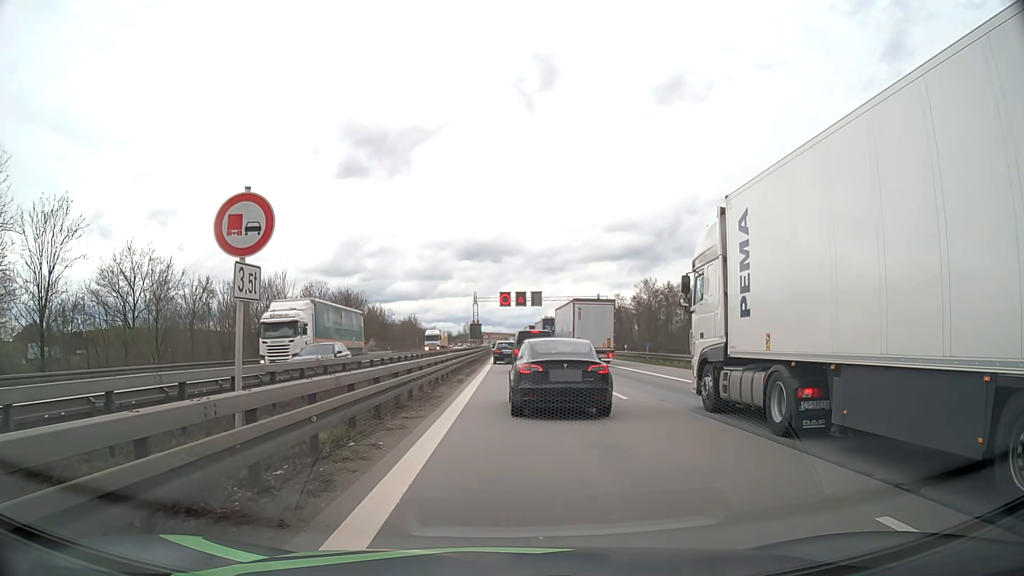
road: motorway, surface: asphalt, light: Day
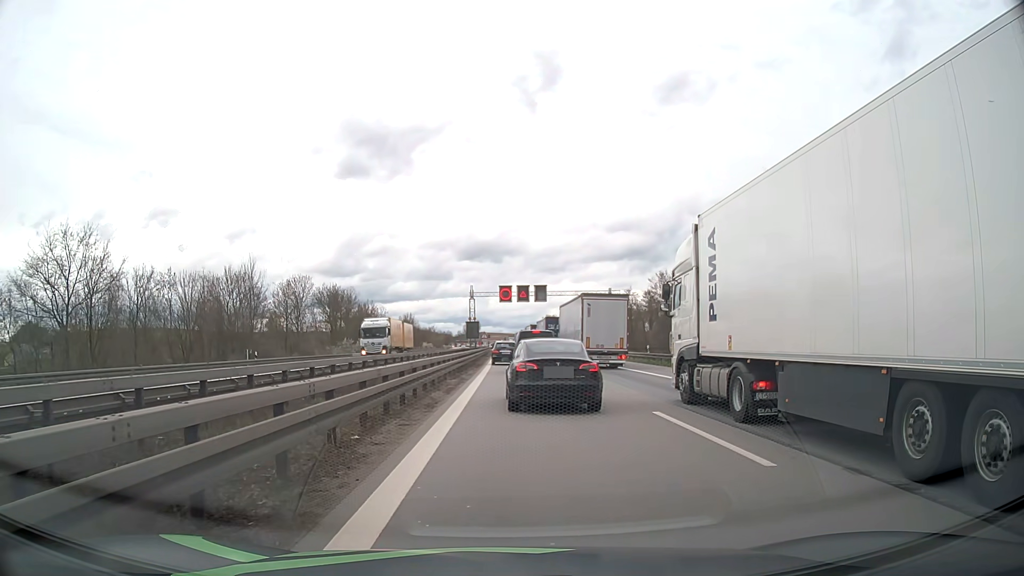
(0.0, +9.4) m; 0°
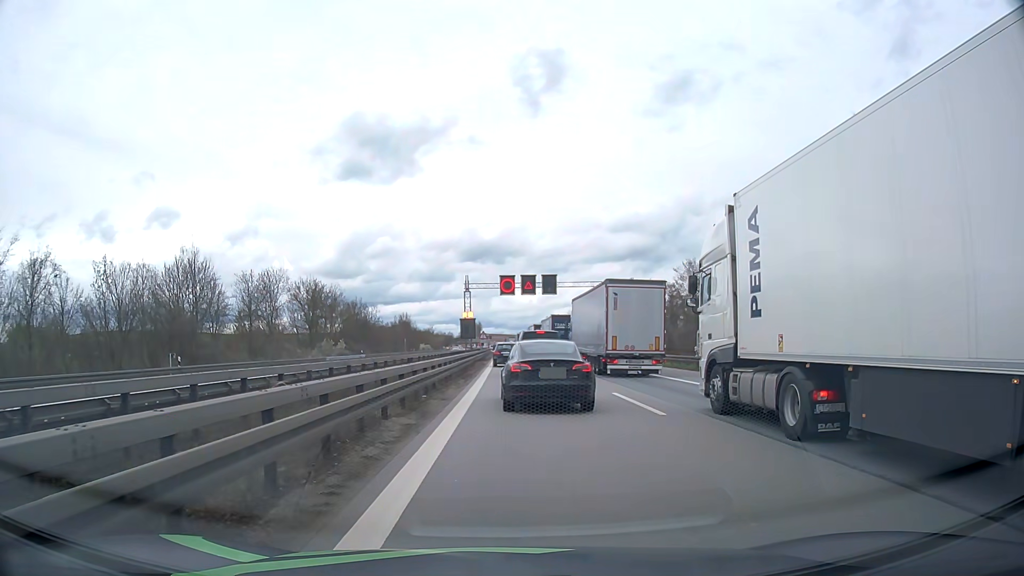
(-0.1, +12.6) m; 0°
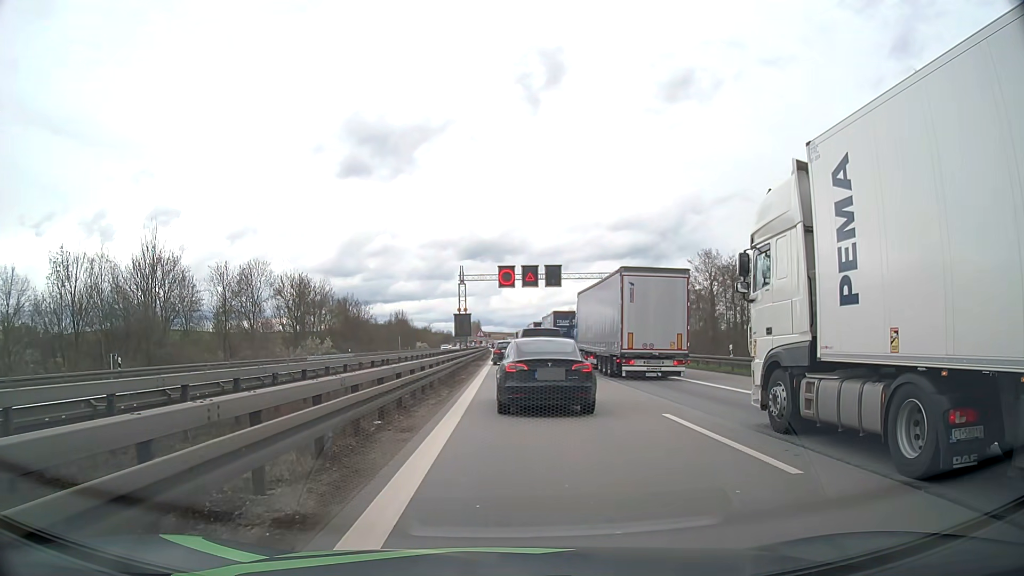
(0.0, +6.3) m; 0°
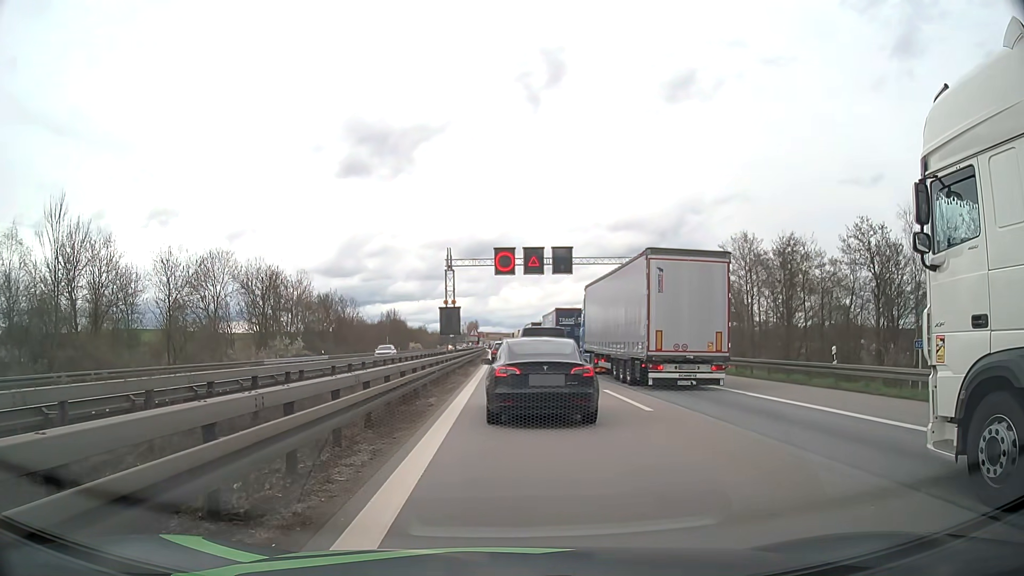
(0.0, +10.9) m; 0°
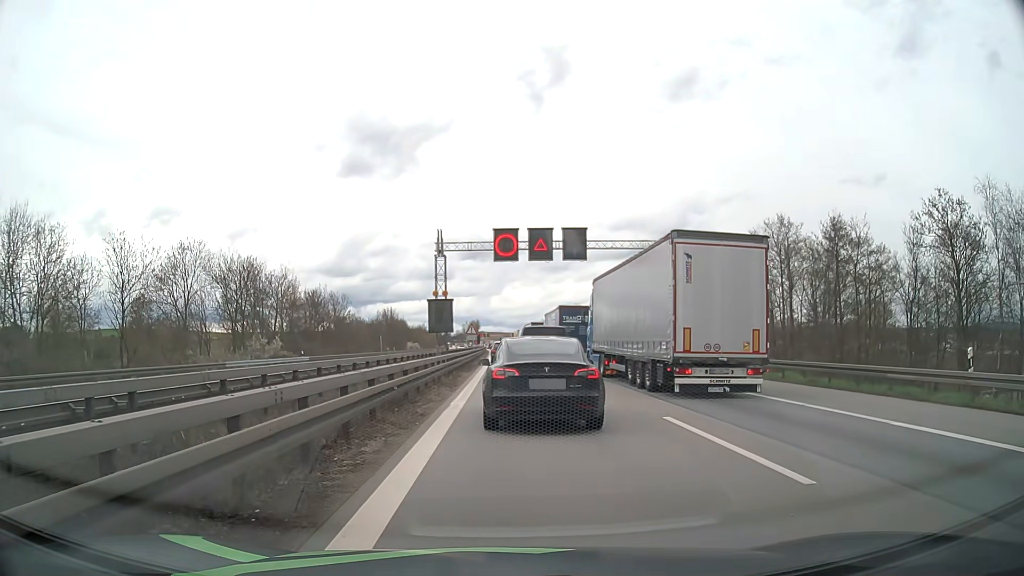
(0.0, +7.4) m; +1°
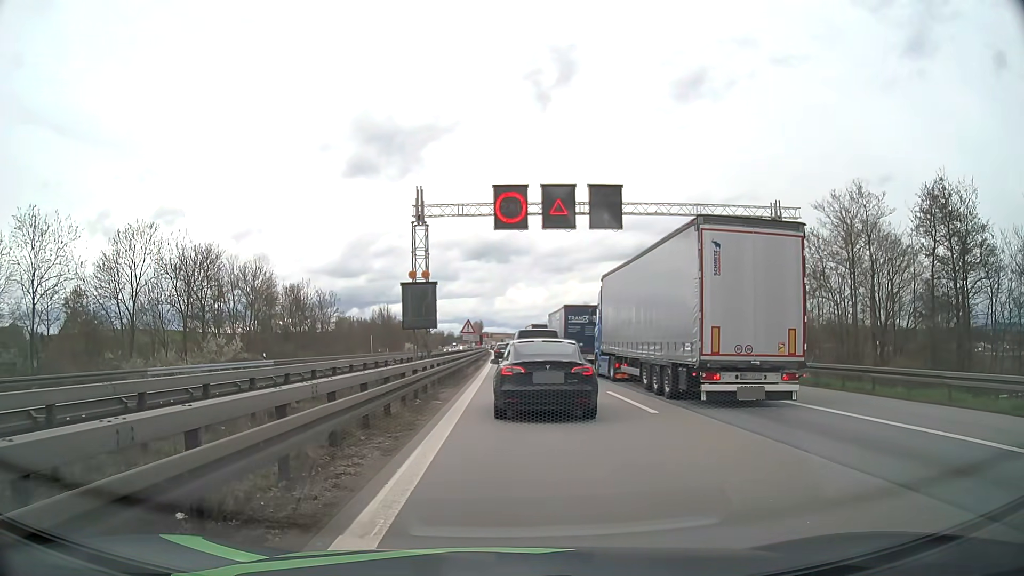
(-0.1, +10.9) m; -1°
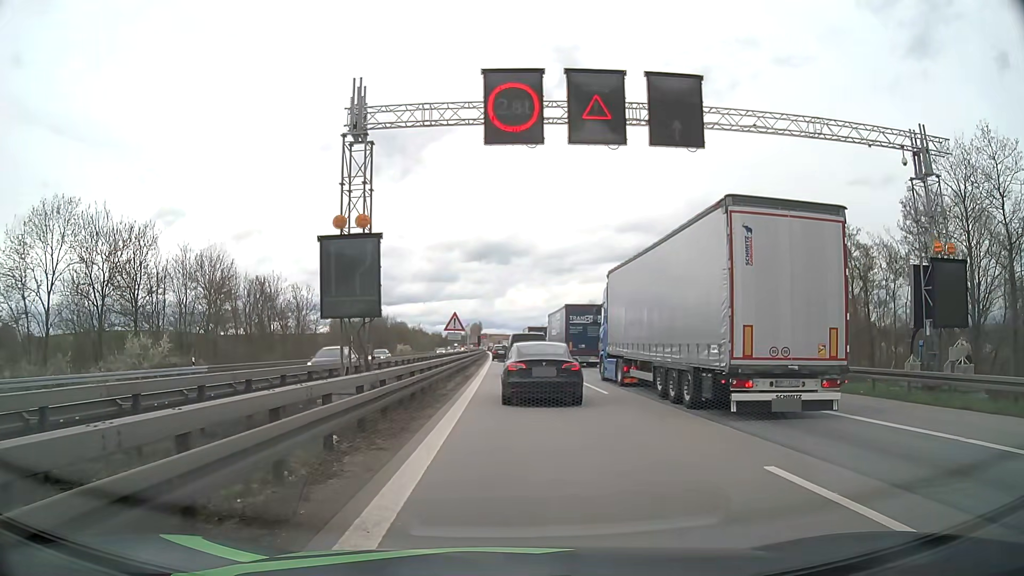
(0.0, +12.4) m; +1°
(0, +10) (0, +20) (0, +30) (0, +40) (0, +50) (-1, +60) (-1, +70) (-1, +80) (-1, +90) (-1, +100) m
